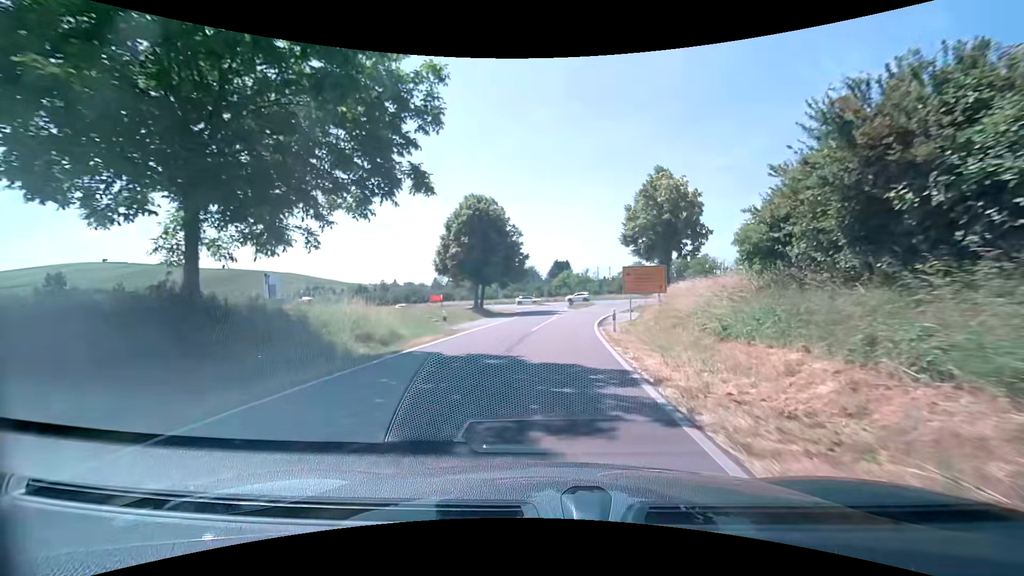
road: tertiary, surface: asphalt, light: Day
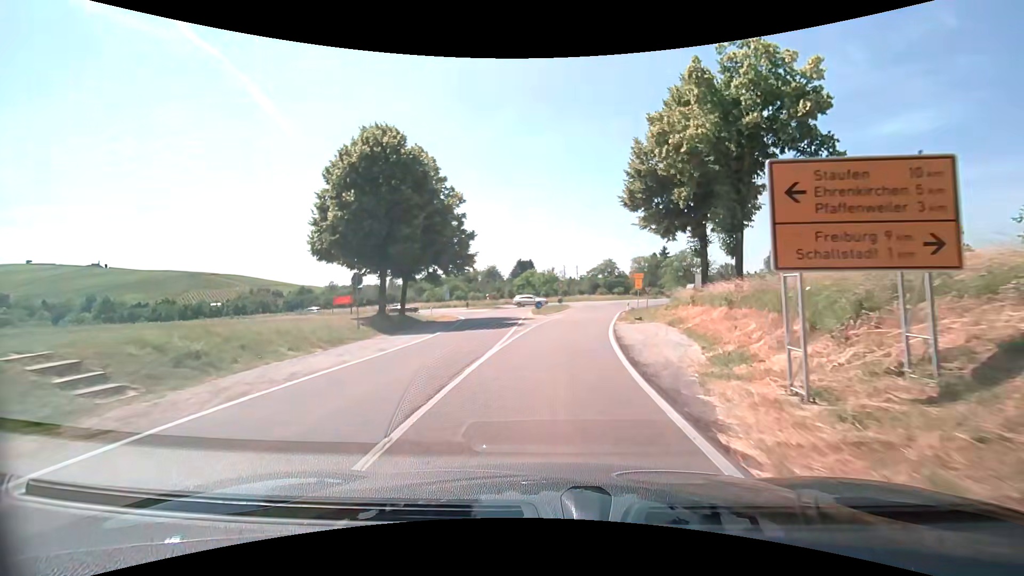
(+0.6, +20.7) m; +4°
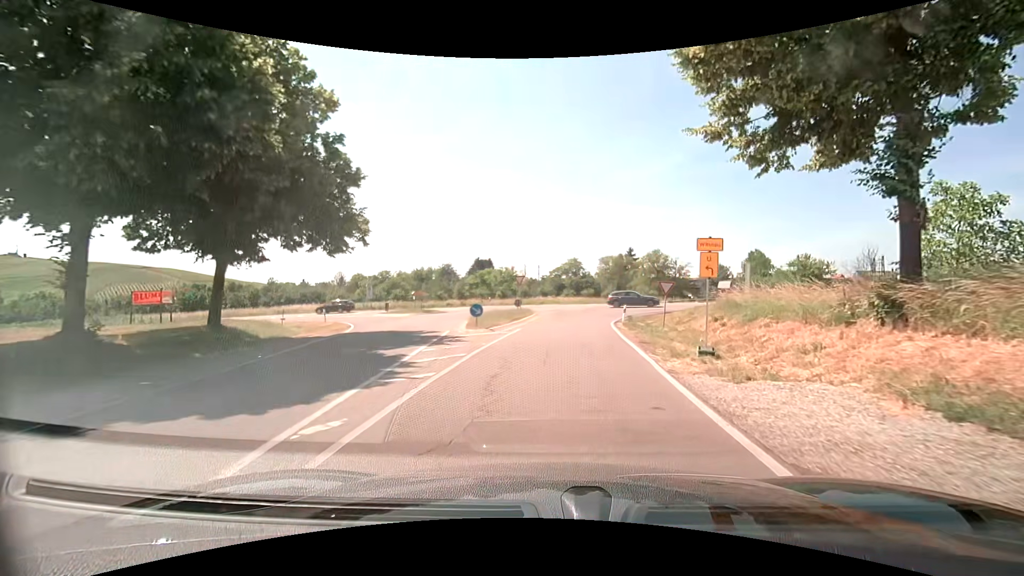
(+0.5, +18.1) m; +4°
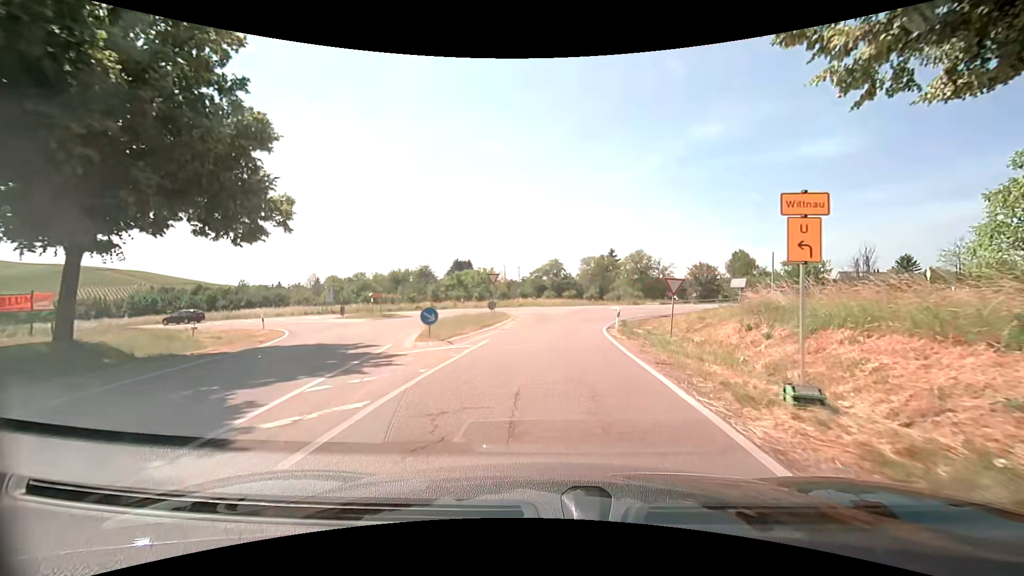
(+0.1, +5.4) m; +2°
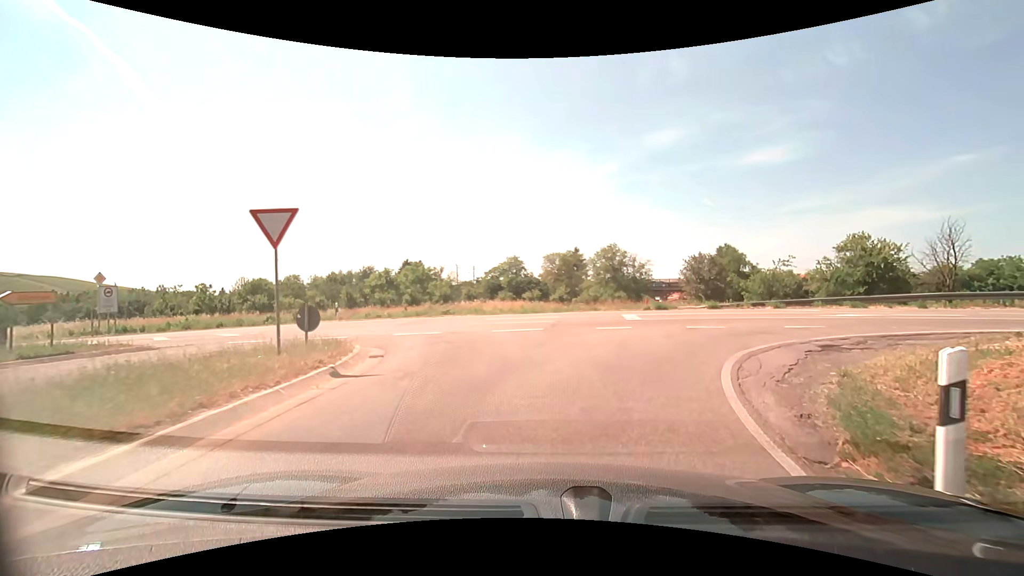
(+0.7, +21.5) m; +4°
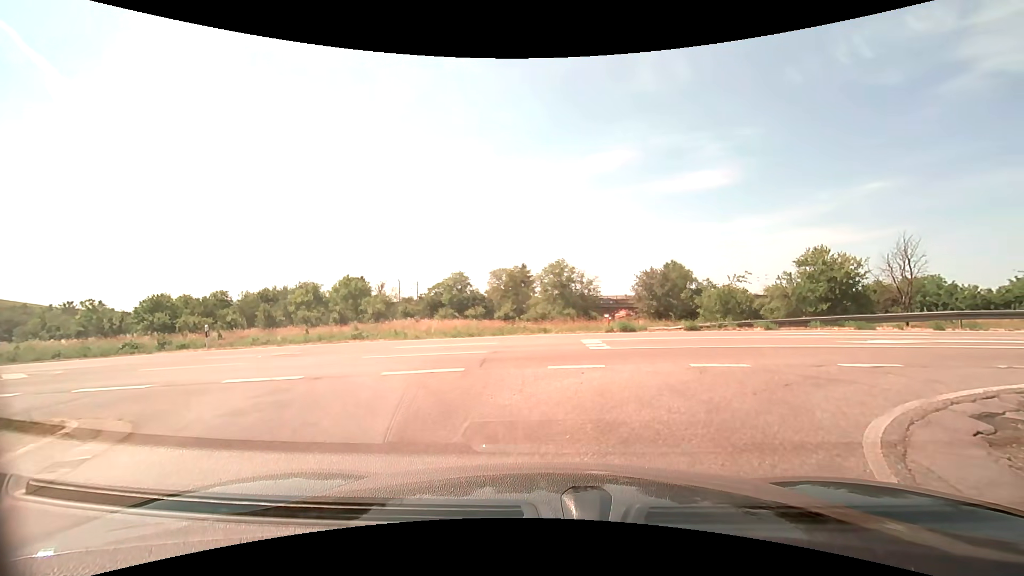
(+0.3, +5.3) m; +6°
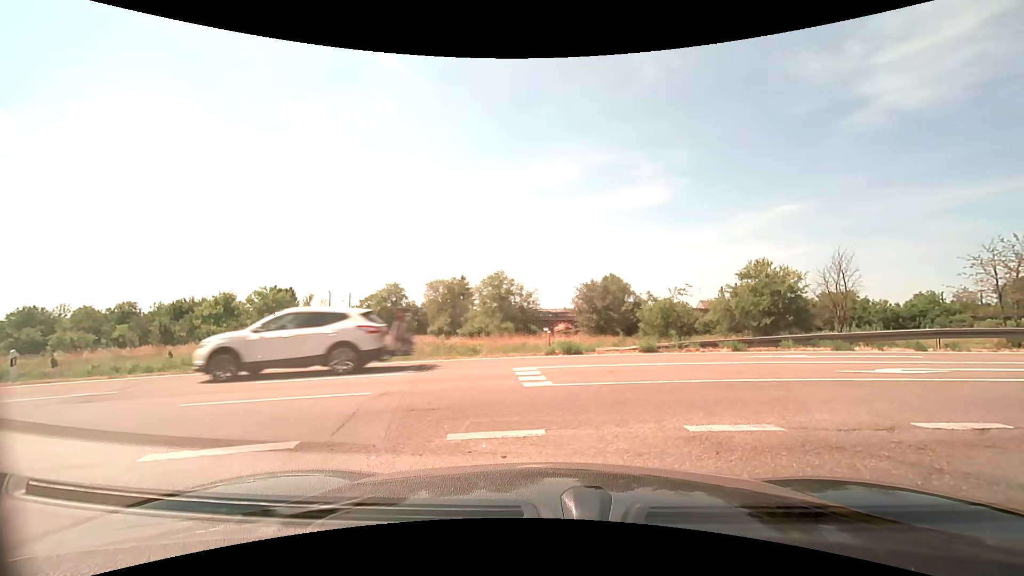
(+0.2, +3.6) m; +6°
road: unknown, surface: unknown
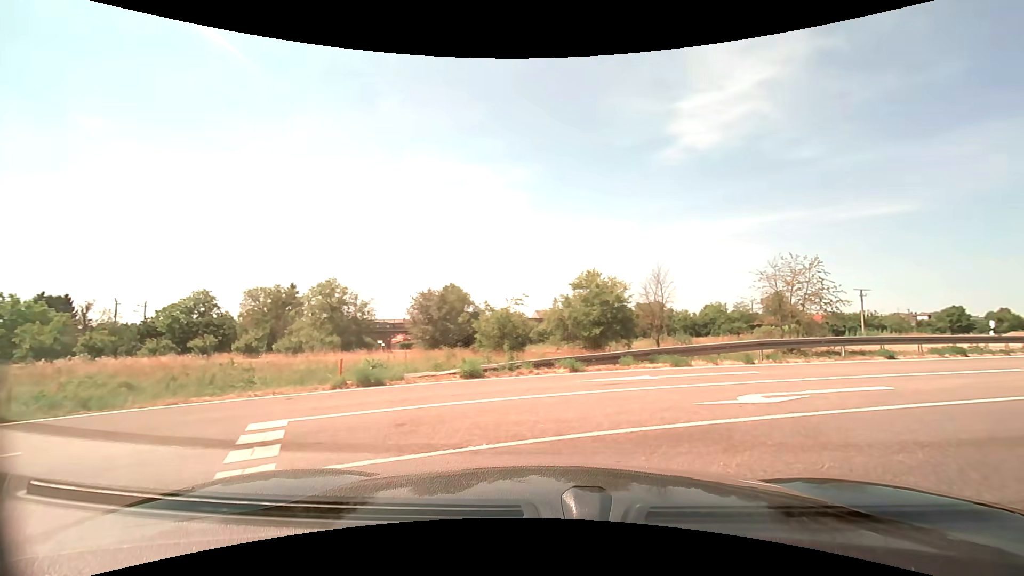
(+0.6, +3.8) m; +19°
